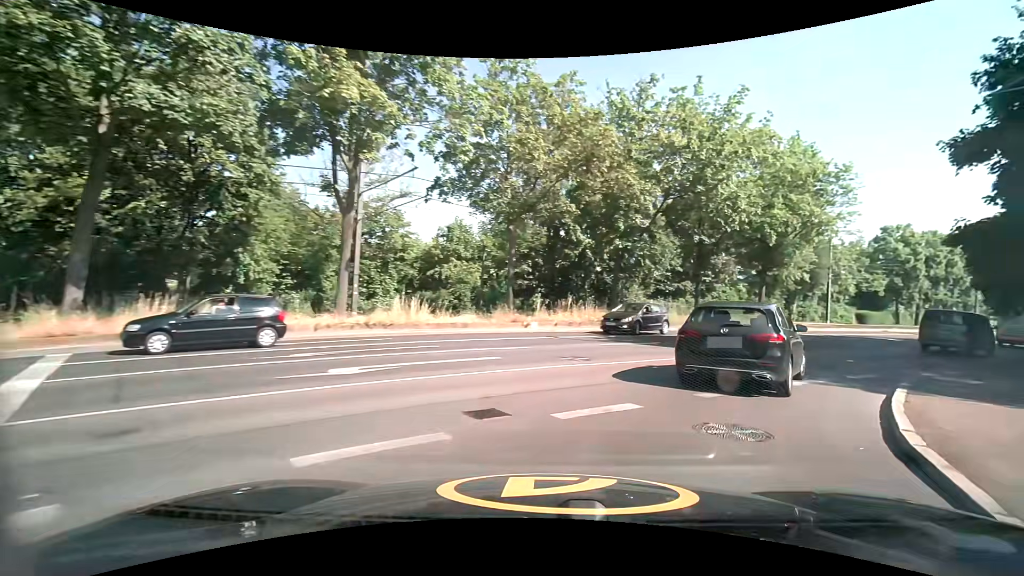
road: secondary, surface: asphalt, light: Day
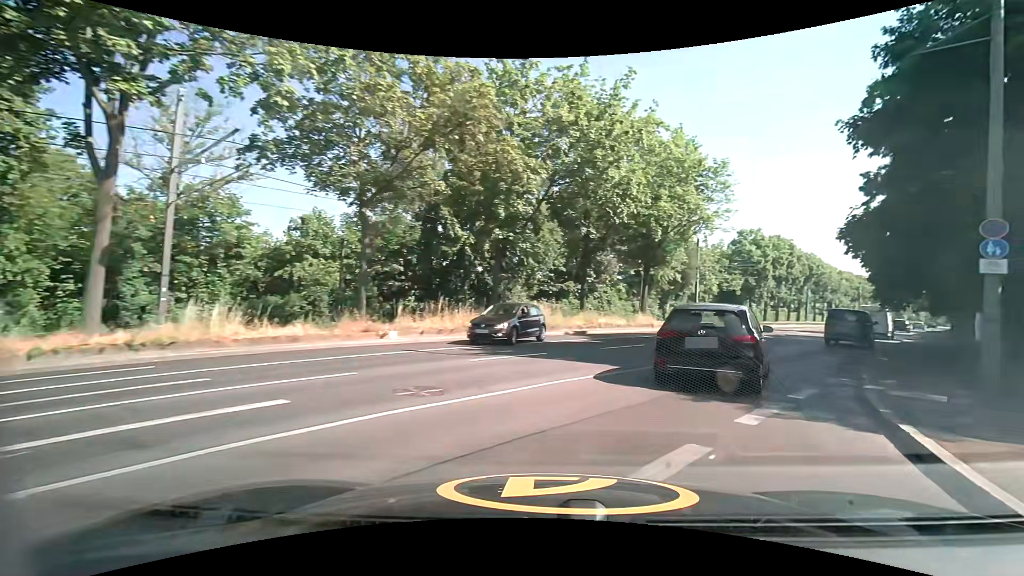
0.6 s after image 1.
(+0.5, +4.4) m; +13°
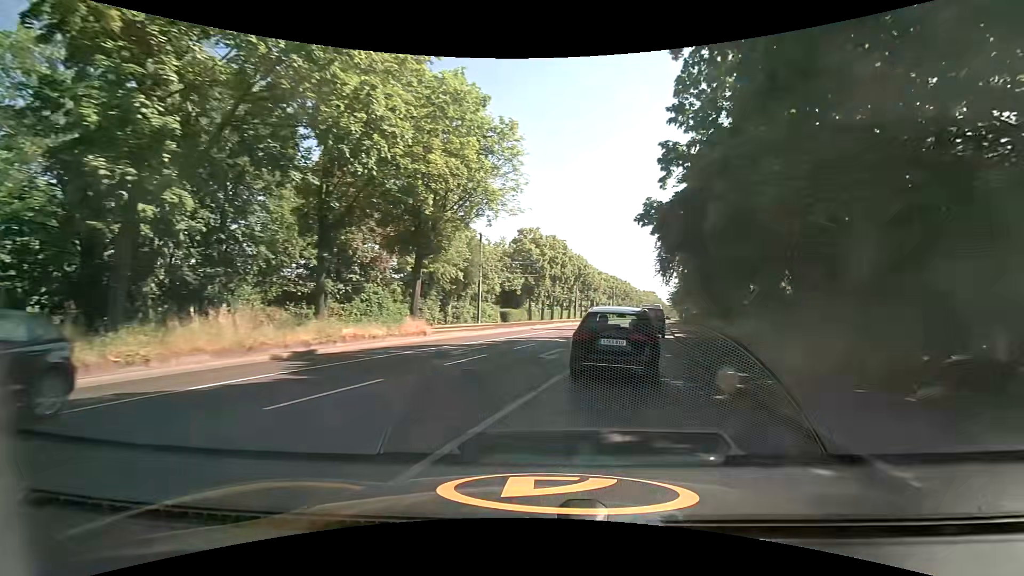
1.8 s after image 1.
(+2.0, +9.2) m; +23°
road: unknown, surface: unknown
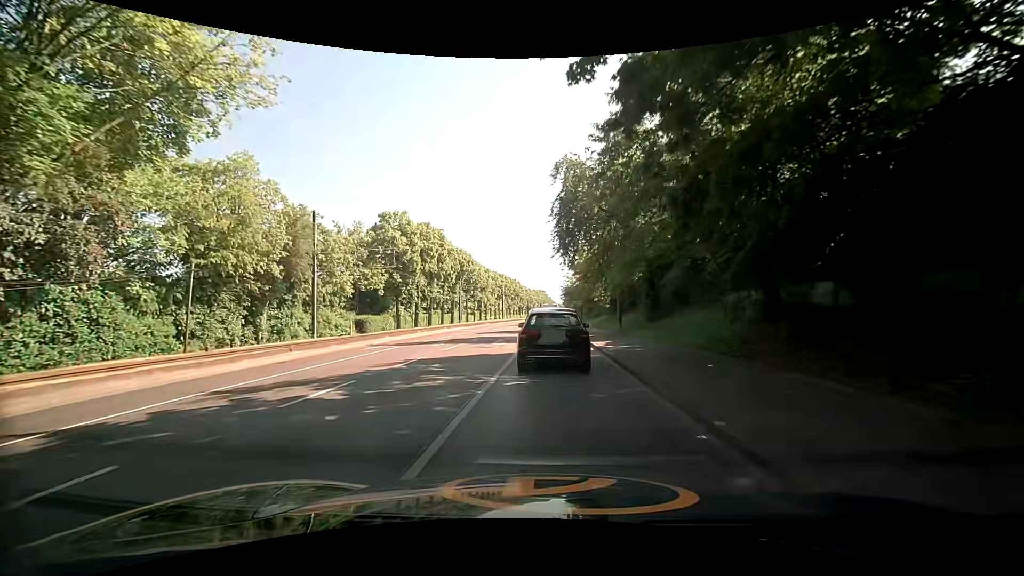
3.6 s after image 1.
(+2.5, +16.0) m; +13°
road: secondary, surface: asphalt
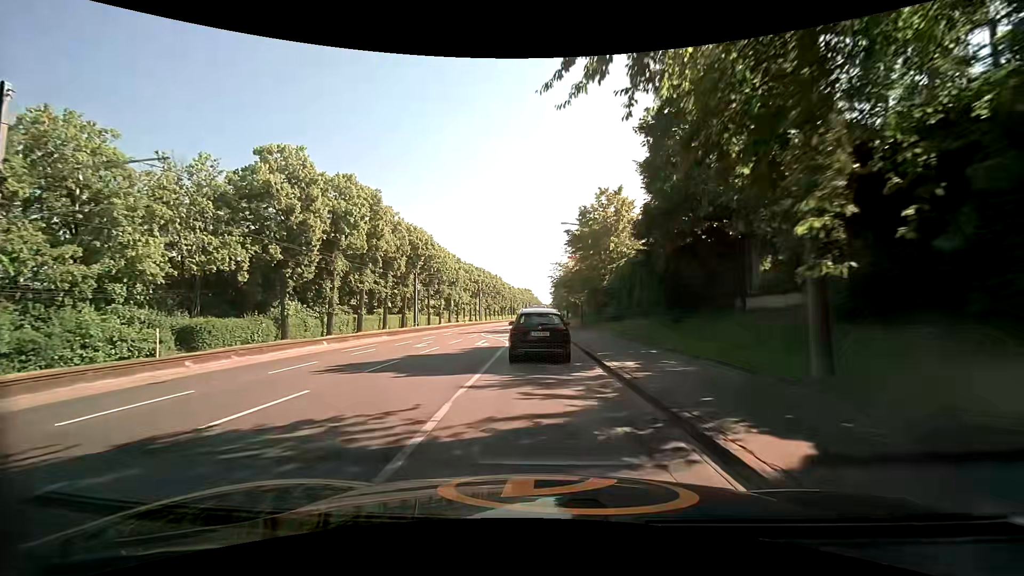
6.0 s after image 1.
(+0.4, +25.6) m; +1°
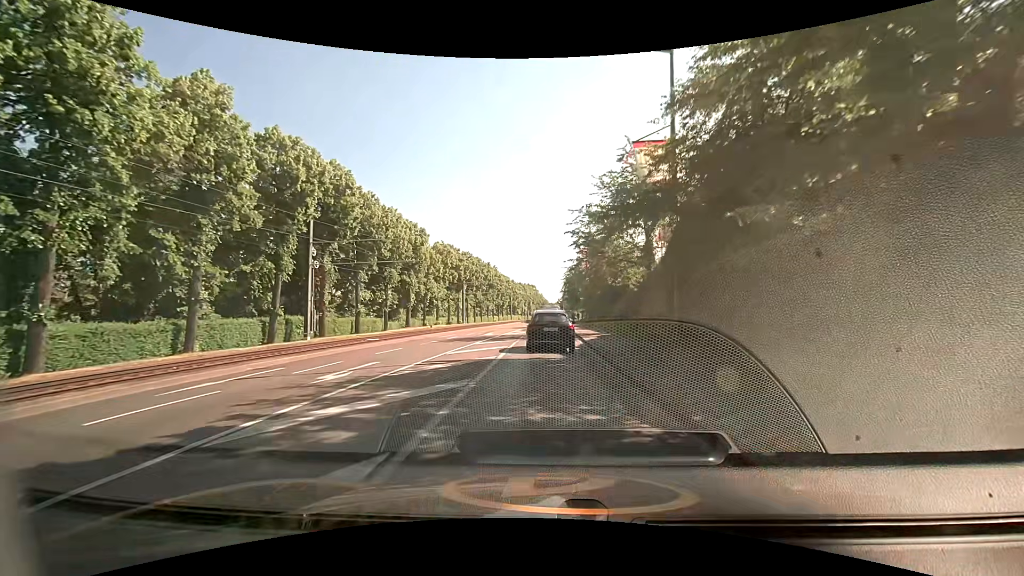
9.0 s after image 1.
(-0.4, +36.3) m; 0°
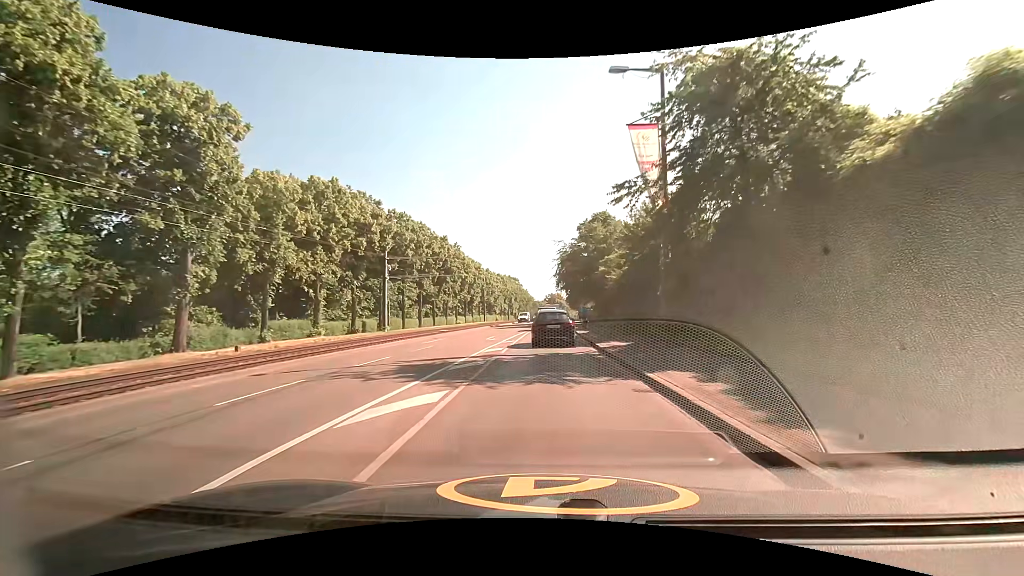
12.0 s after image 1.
(+0.2, +40.8) m; +1°
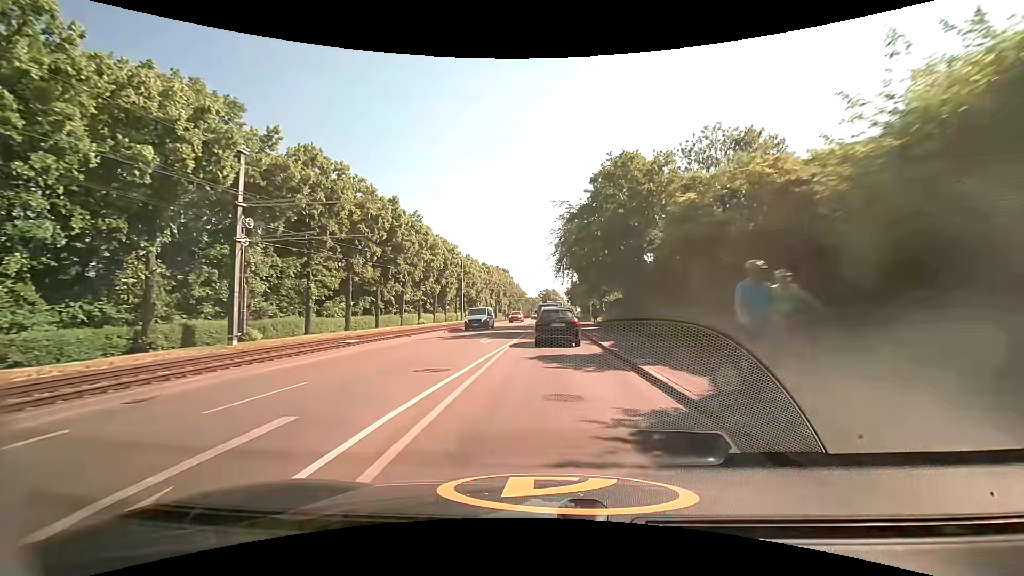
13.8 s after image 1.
(+0.3, +25.2) m; +1°
(0, +10) (0, +20) (0, +30) (0, +40) (+1, +50) (+1, +60) (+2, +70) (+2, +80) (+3, +90) (+3, +100) m
